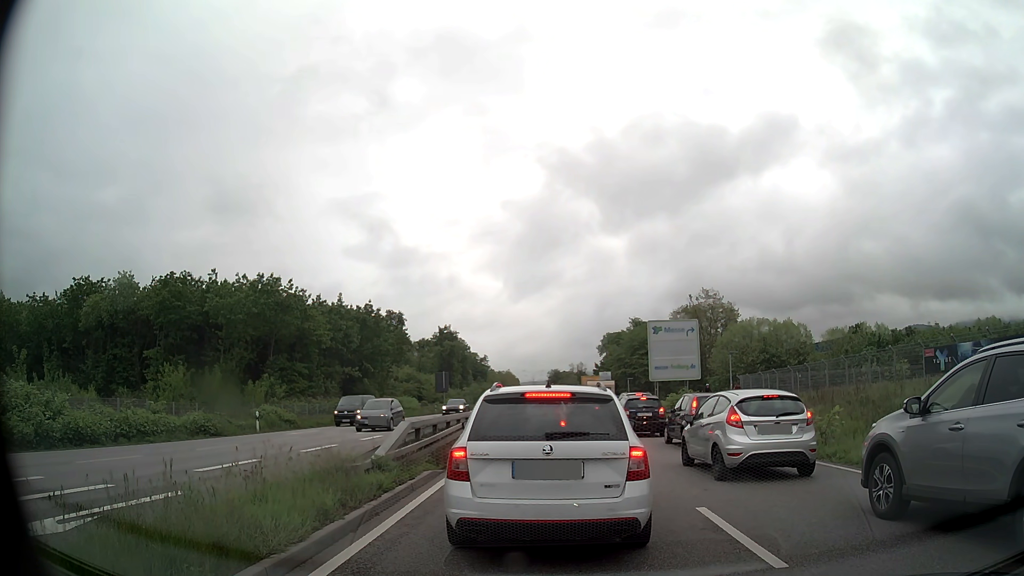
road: primary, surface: asphalt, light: Day
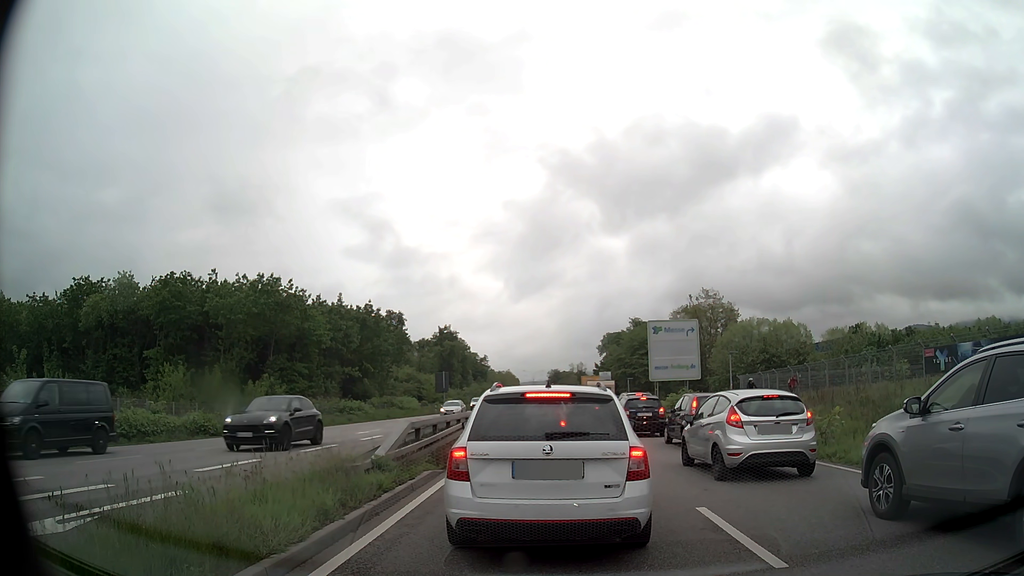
(0.0, 0.0) m; 0°
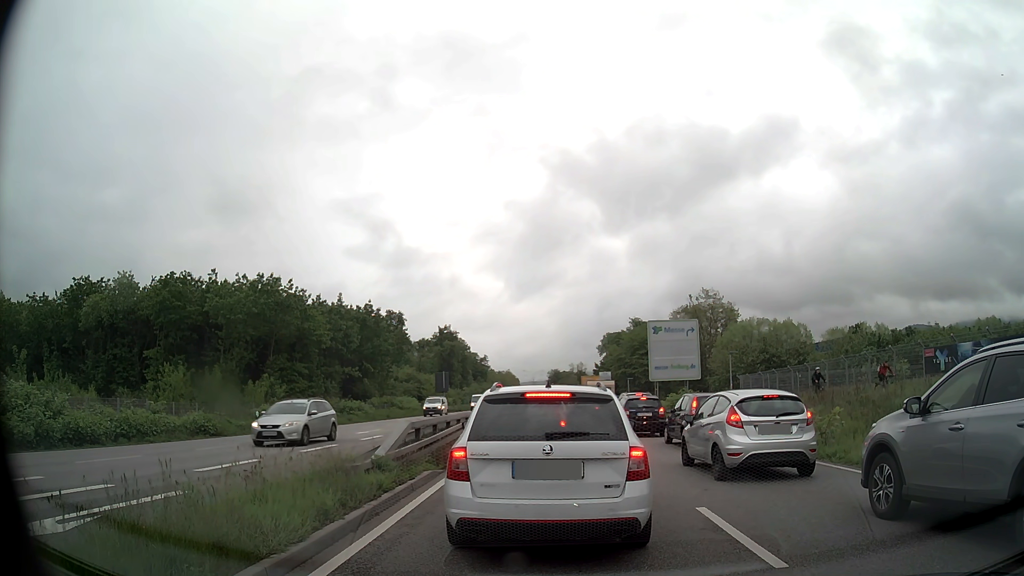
(0.0, 0.0) m; 0°
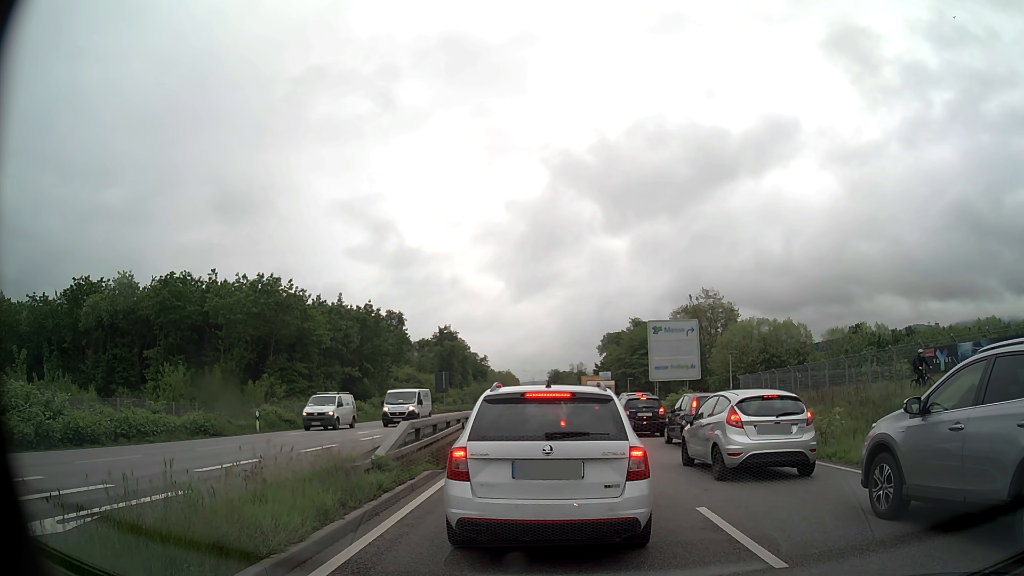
(0.0, 0.0) m; 0°
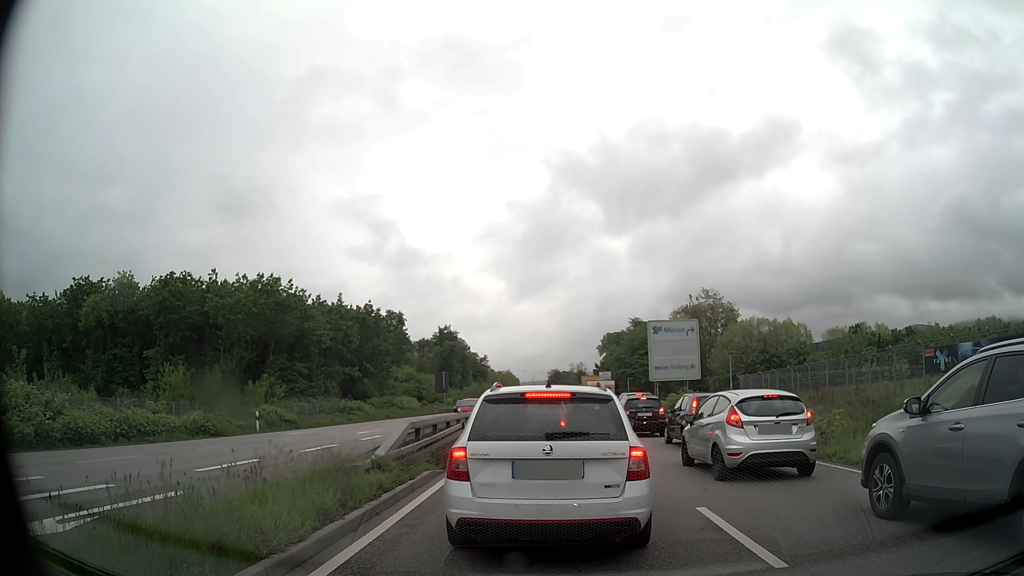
(0.0, 0.0) m; 0°
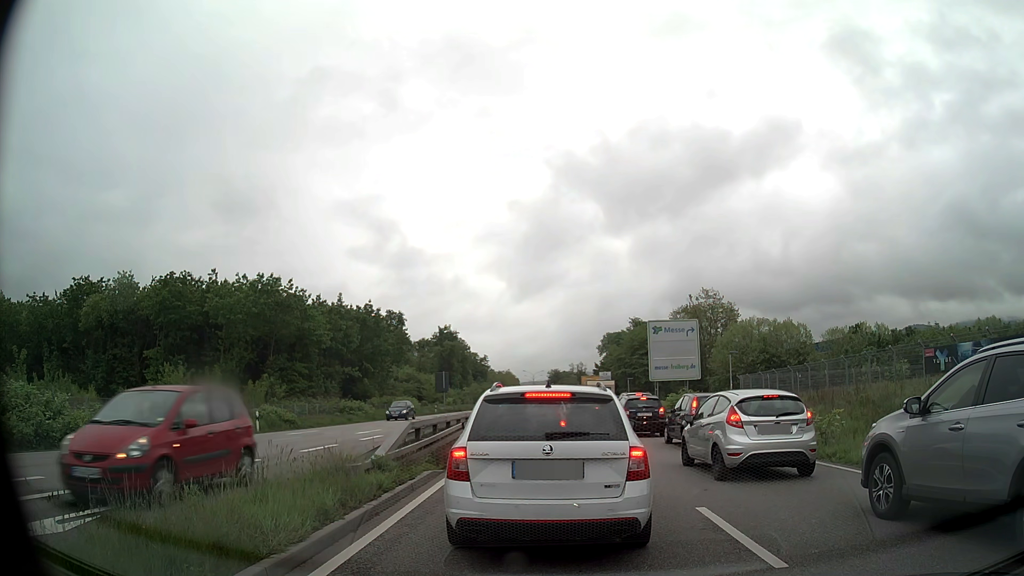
(0.0, 0.0) m; 0°
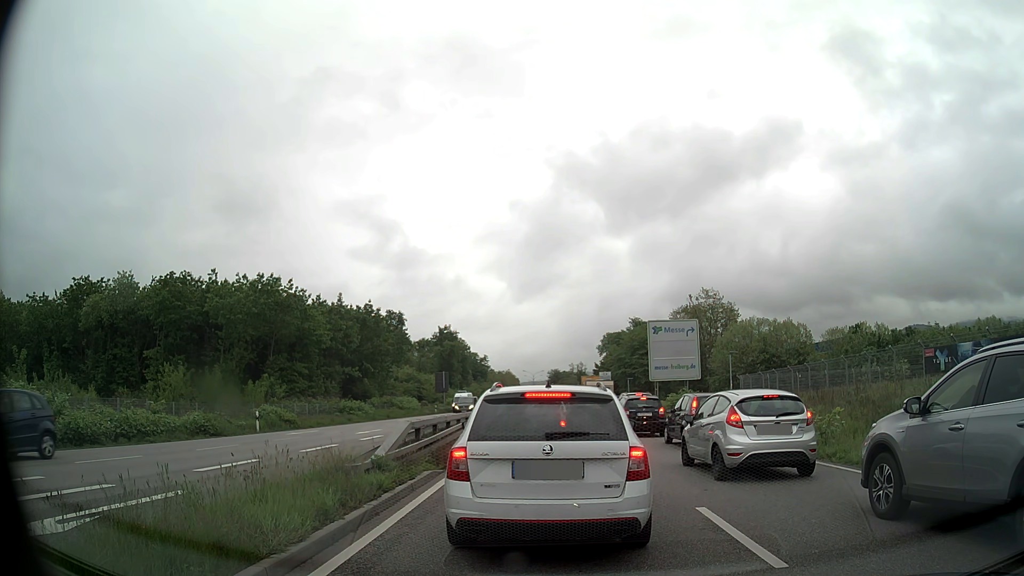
(0.0, 0.0) m; 0°
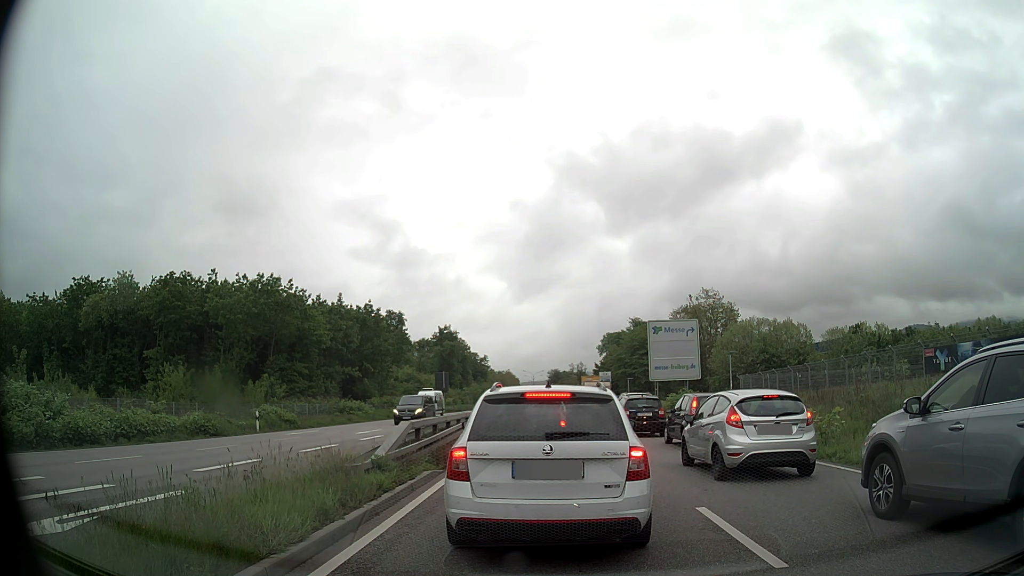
(0.0, 0.0) m; 0°
